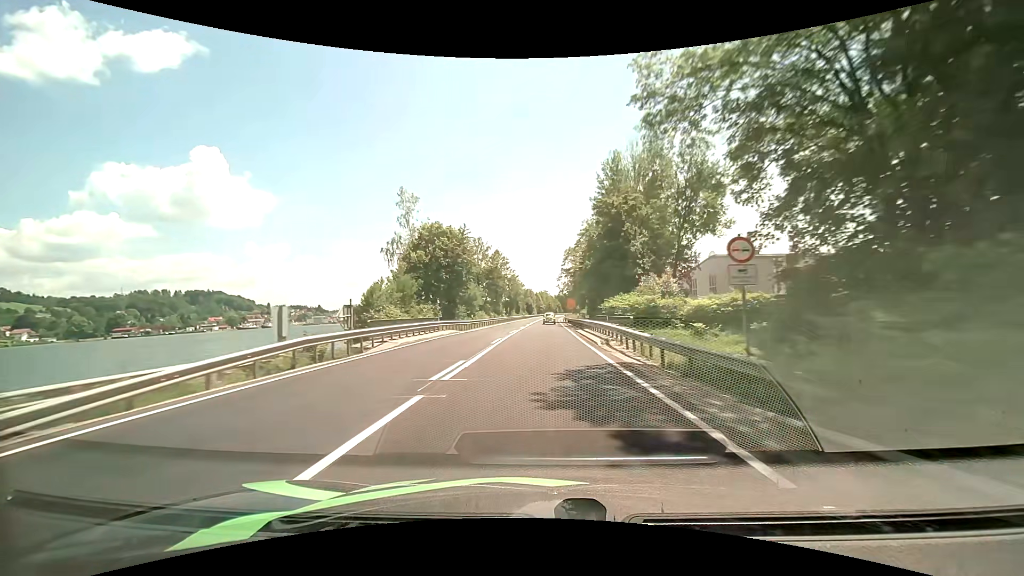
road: primary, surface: asphalt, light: Day
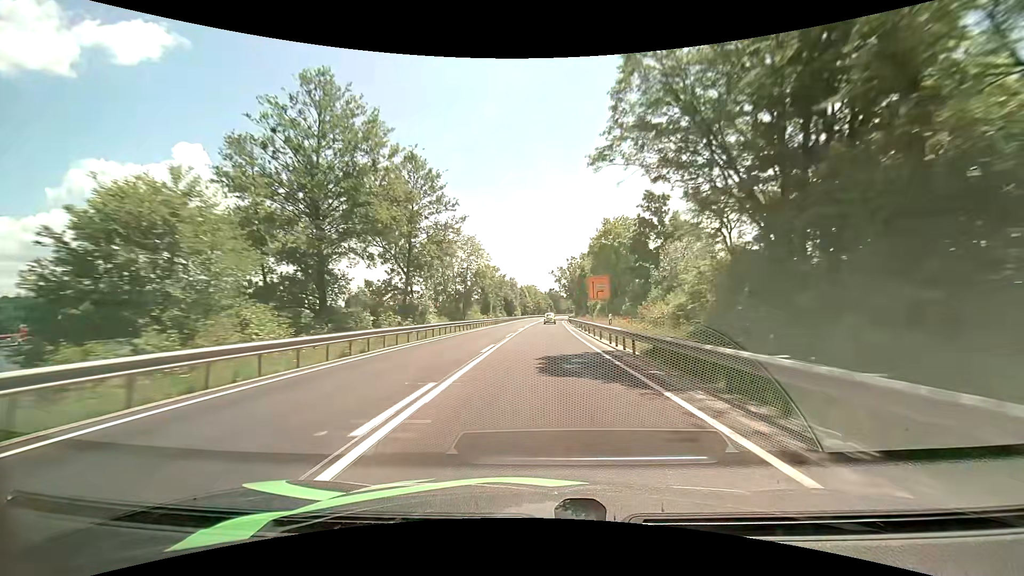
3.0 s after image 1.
(+0.6, +64.7) m; +1°
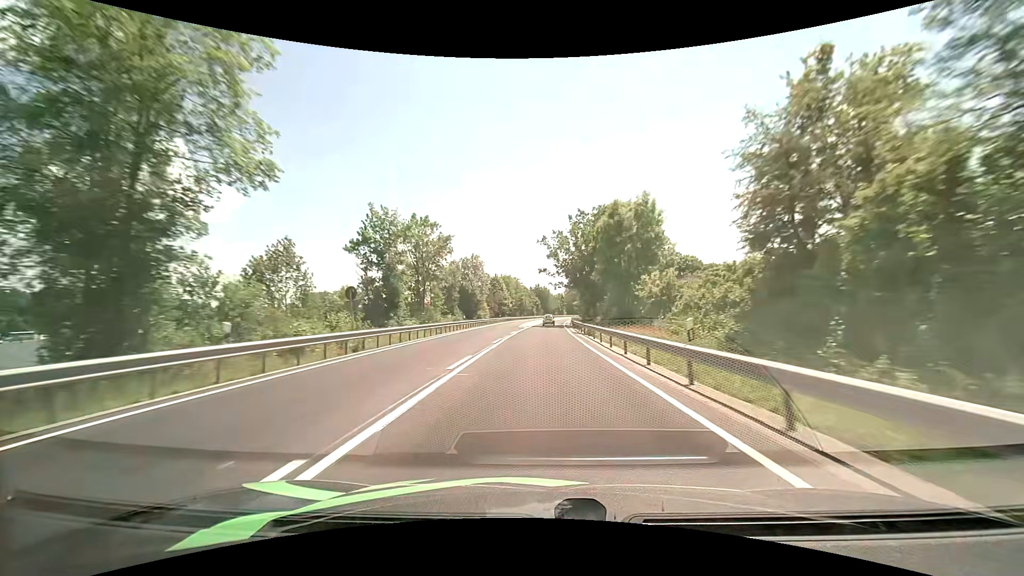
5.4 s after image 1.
(+0.6, +53.1) m; +1°
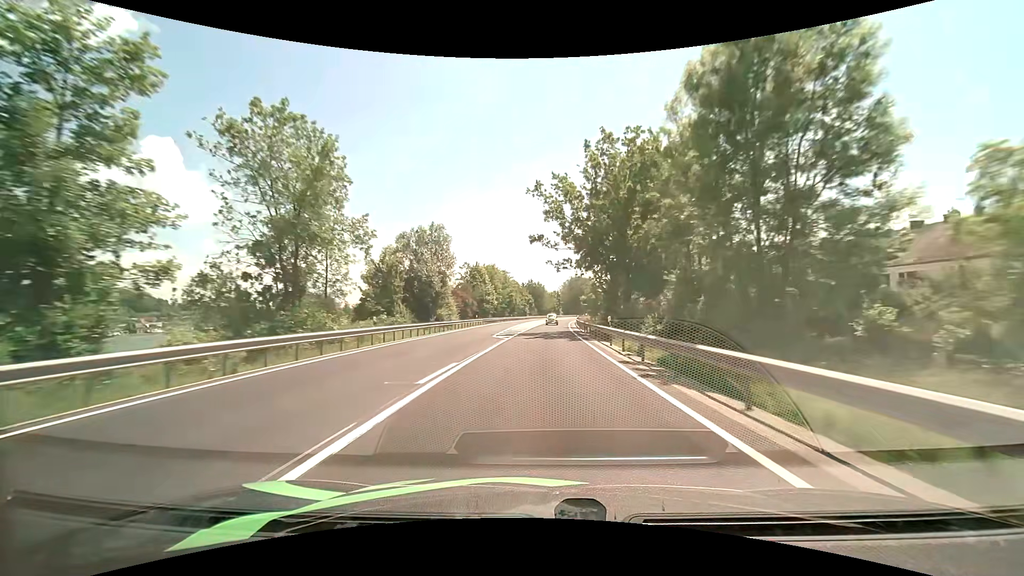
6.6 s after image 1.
(+0.3, +26.8) m; +1°
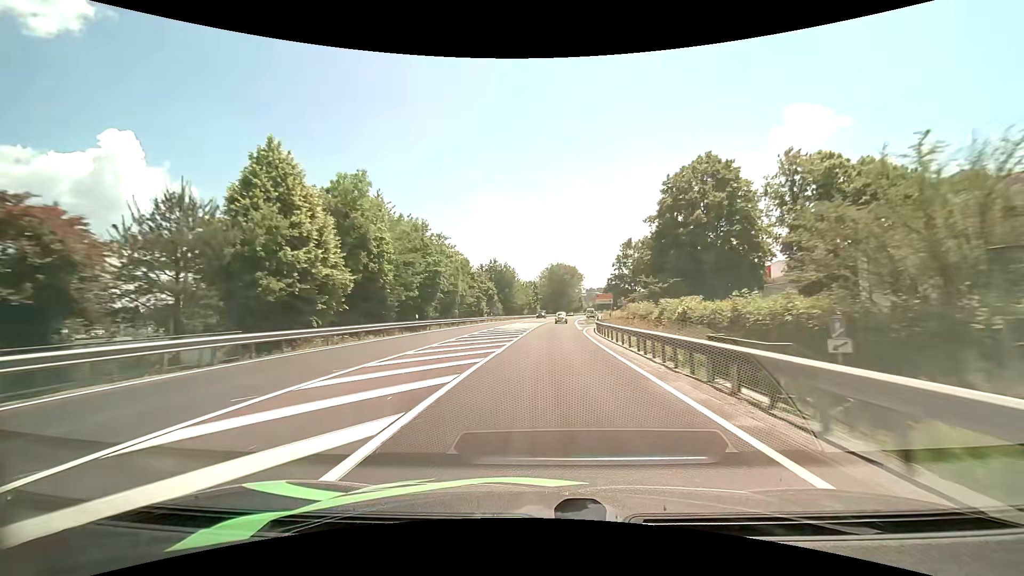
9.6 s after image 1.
(+1.6, +65.8) m; +3°
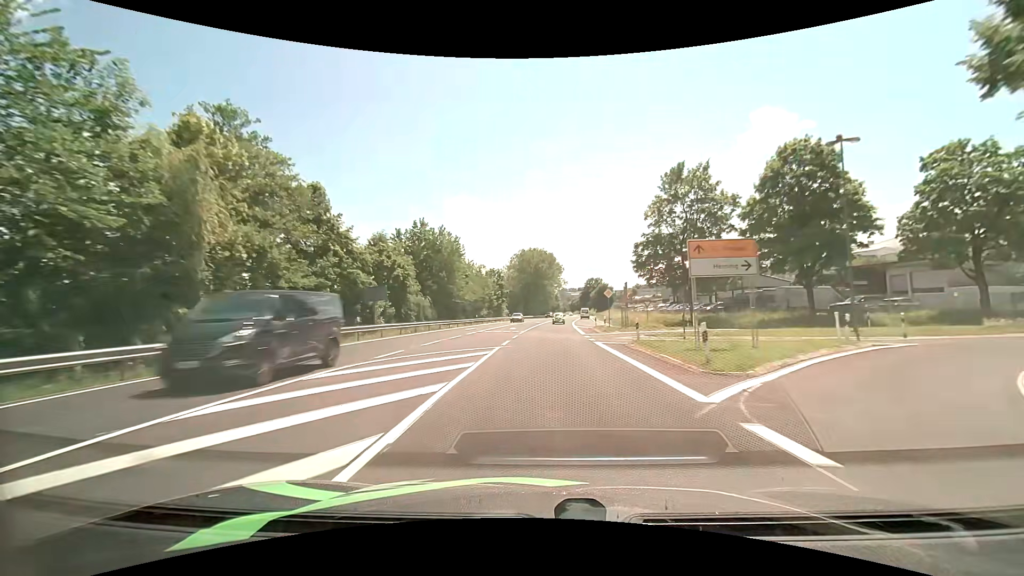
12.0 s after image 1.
(+1.4, +49.8) m; +3°
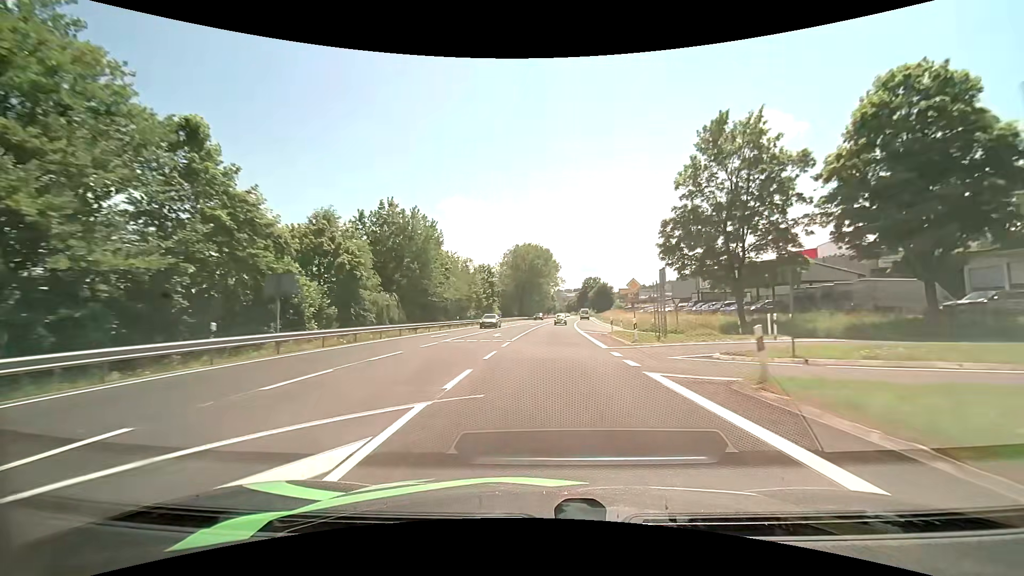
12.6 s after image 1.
(0.0, +12.5) m; 0°
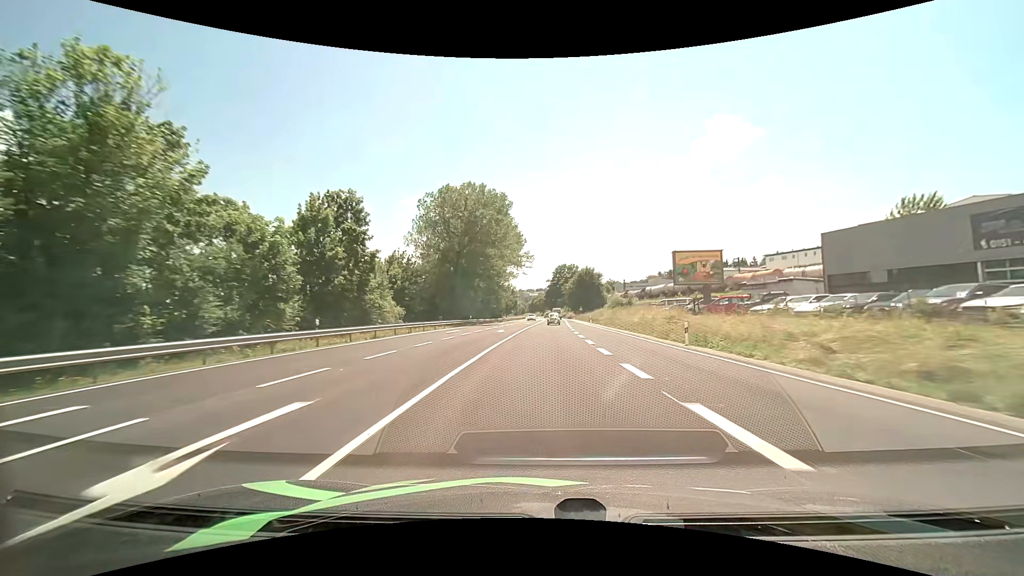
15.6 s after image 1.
(+2.2, +63.4) m; +4°
(0, +10) (0, +20) (0, +30) (+1, +40) (+1, +50) (+1, +60) (+2, +70) (+2, +80) (+3, +90) (+3, +100) m
